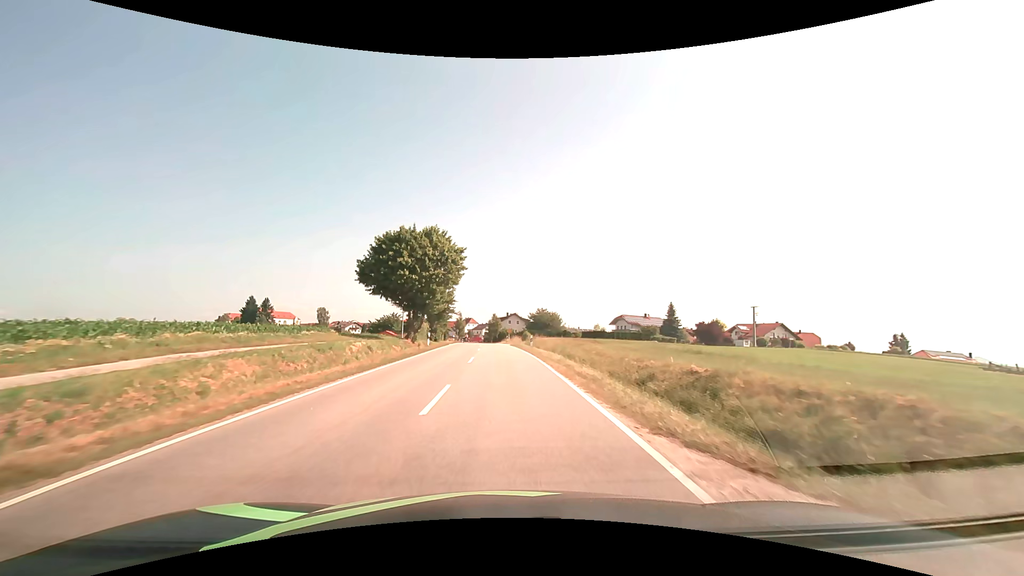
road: tertiary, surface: asphalt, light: Day
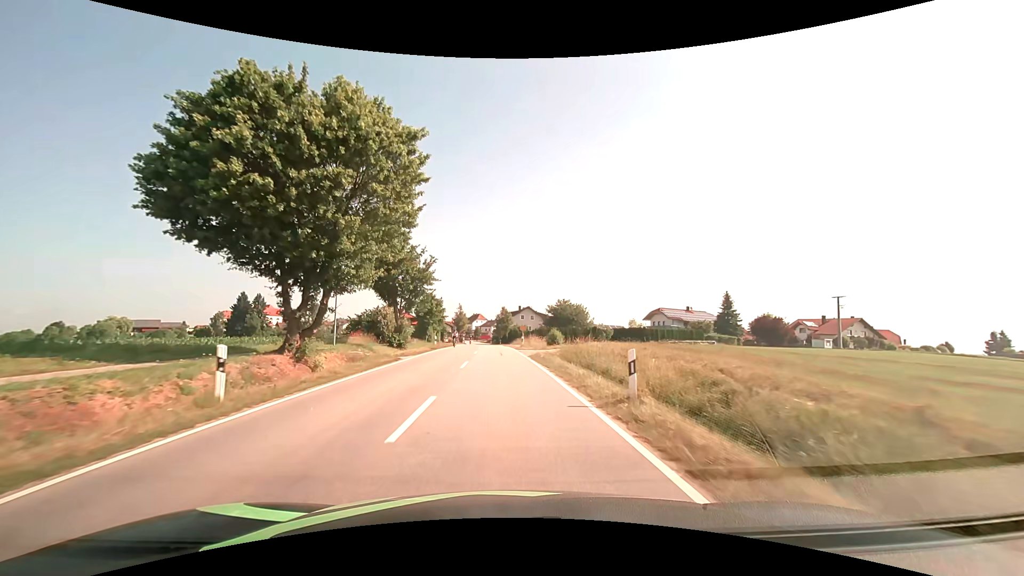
(-0.3, +26.2) m; -1°
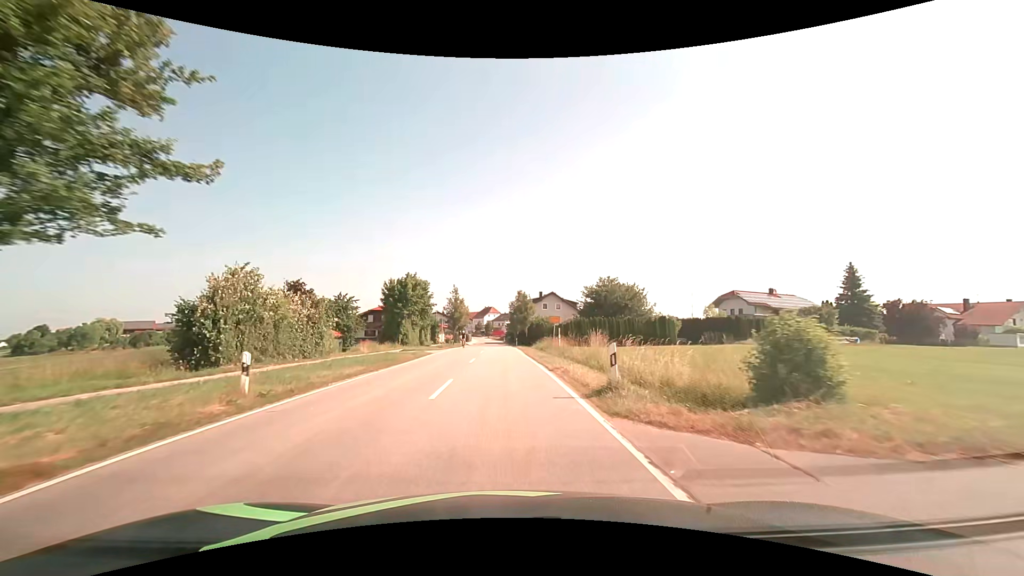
(-0.4, +32.2) m; -2°
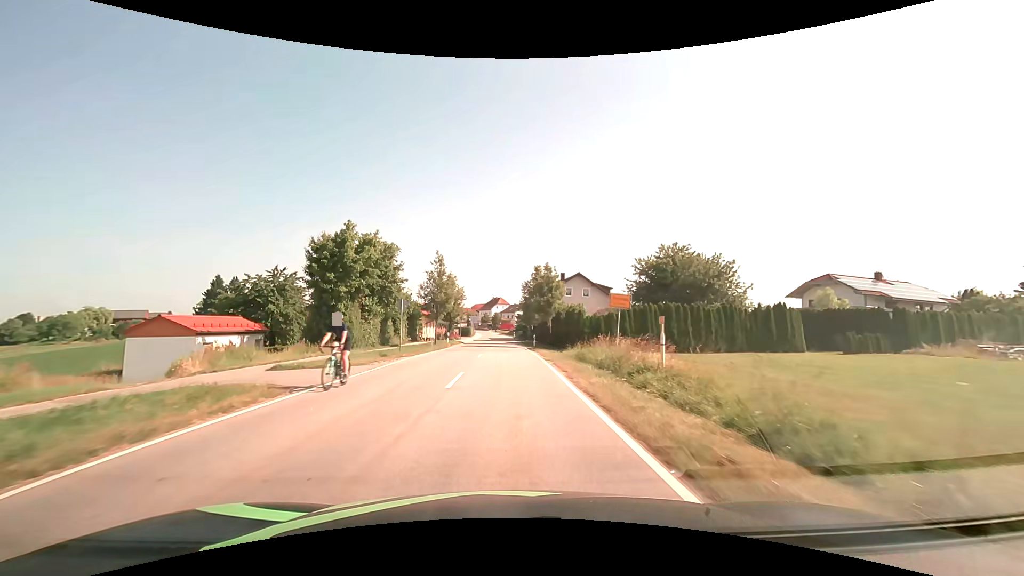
(-0.3, +23.3) m; -1°
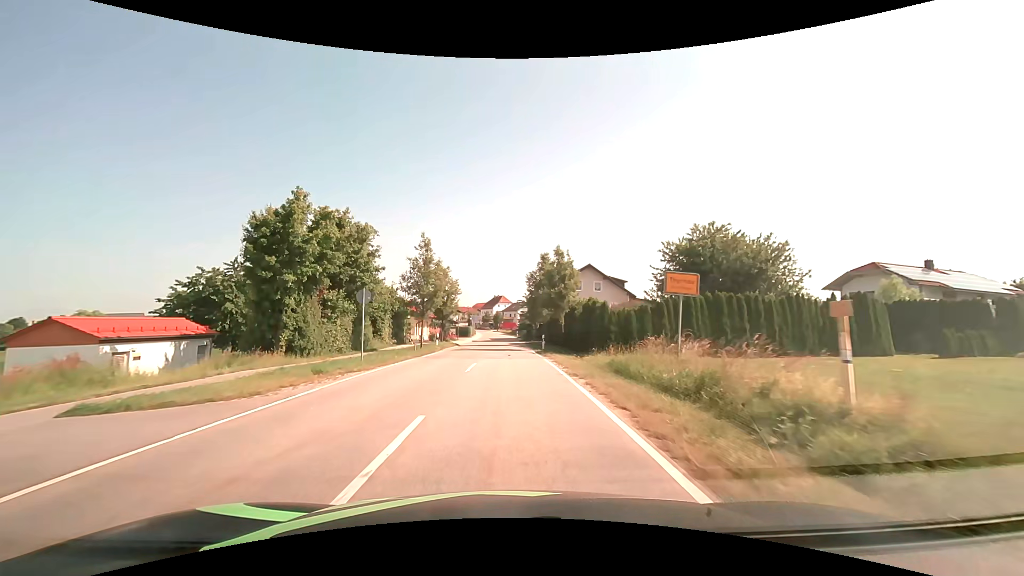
(0.0, +7.7) m; 0°
(0, +10) (0, +20) (0, +30) (0, +40) (0, +50) (0, +60) (0, +70) (-1, +80) (-1, +90) (-1, +100) m
